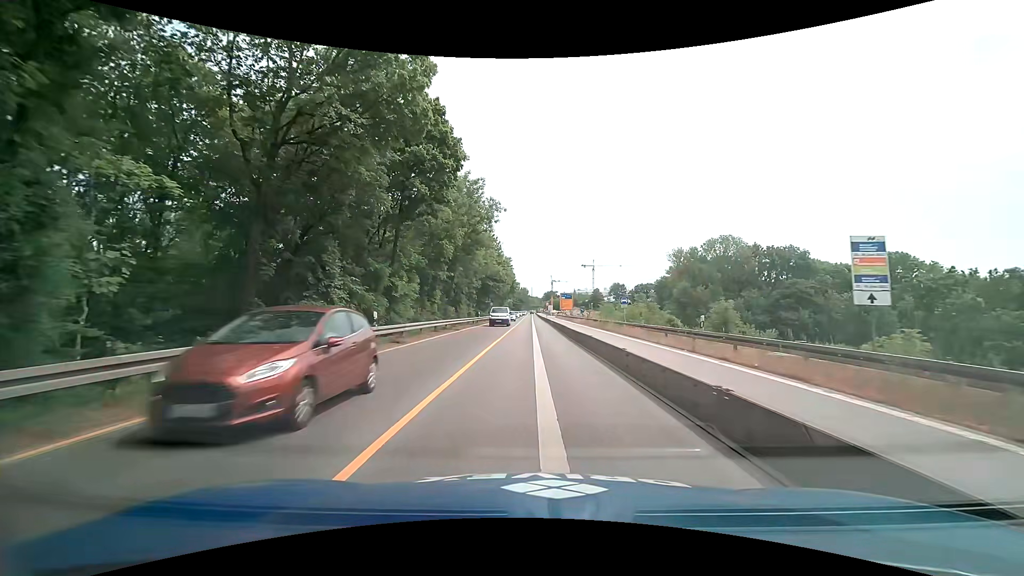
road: trunk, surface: asphalt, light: Day
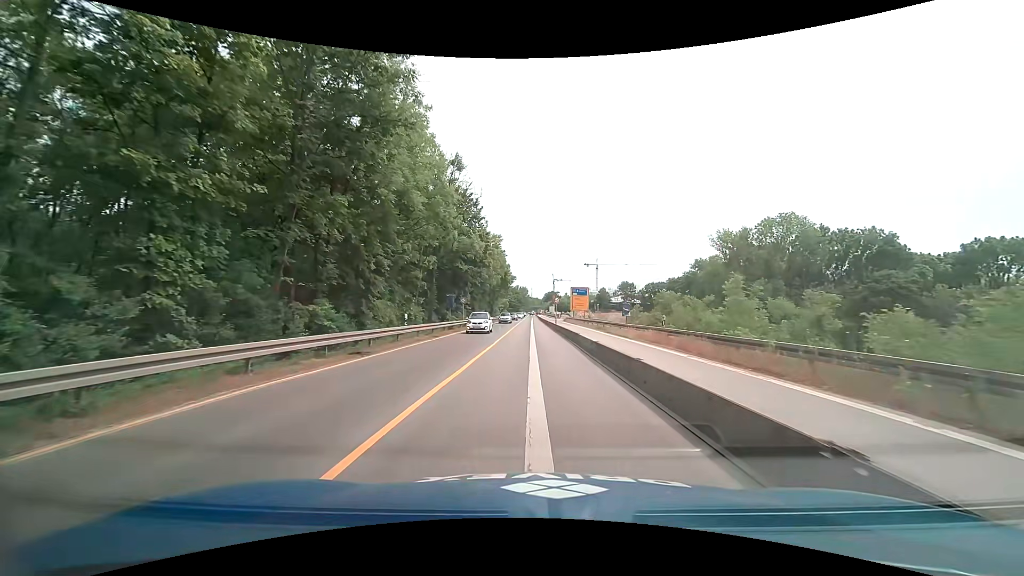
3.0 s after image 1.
(+0.4, +32.6) m; +1°
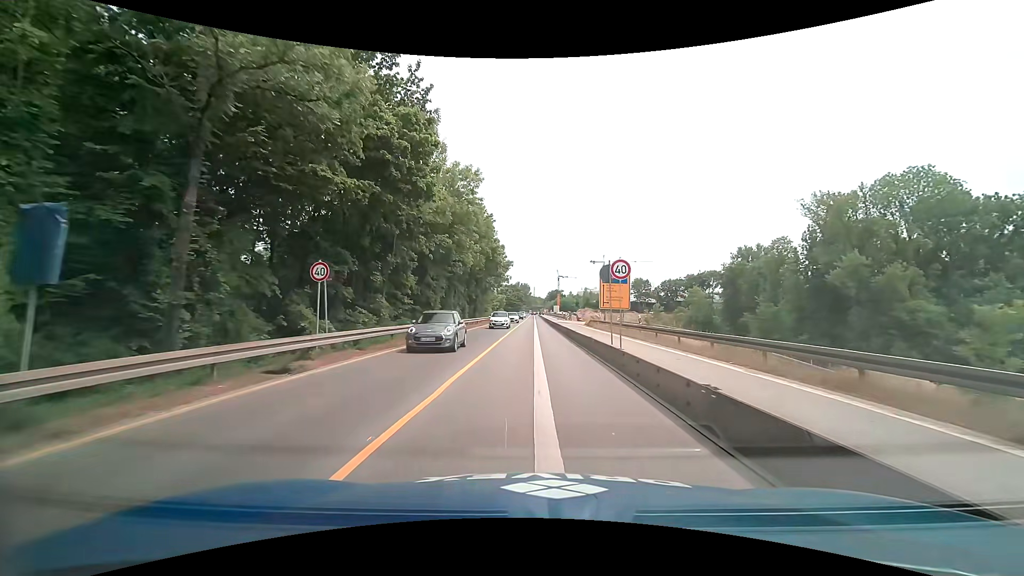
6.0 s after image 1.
(-0.5, +33.7) m; -1°
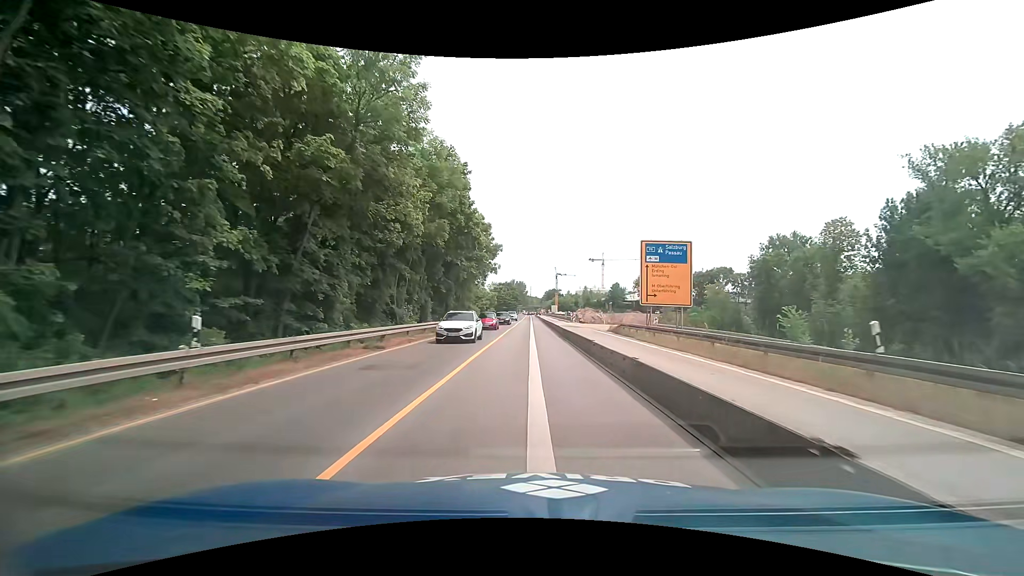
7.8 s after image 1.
(+0.2, +20.7) m; +1°
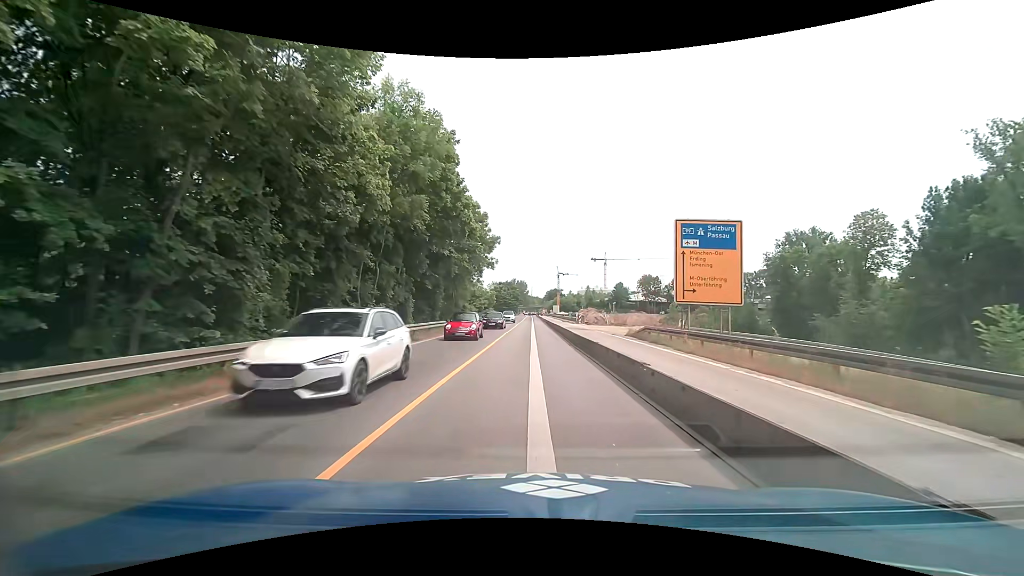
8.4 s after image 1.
(0.0, +7.0) m; 0°
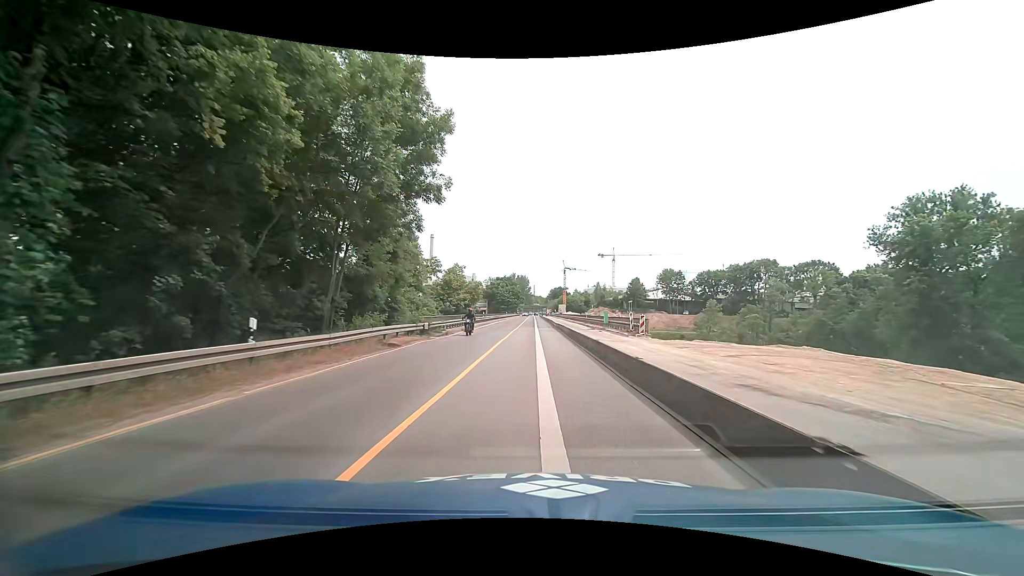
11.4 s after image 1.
(-0.2, +35.3) m; 0°
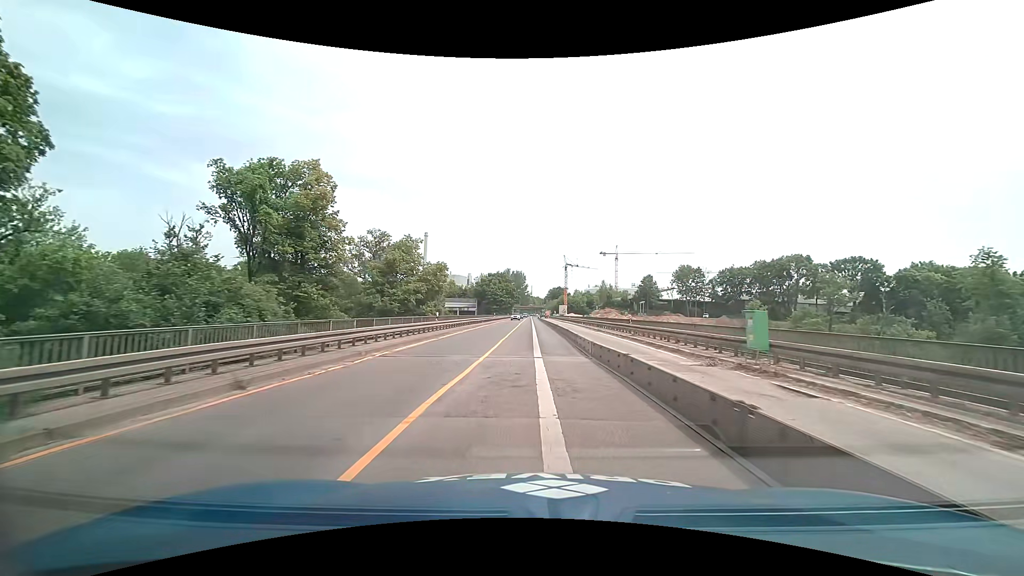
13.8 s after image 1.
(-0.1, +28.7) m; 0°
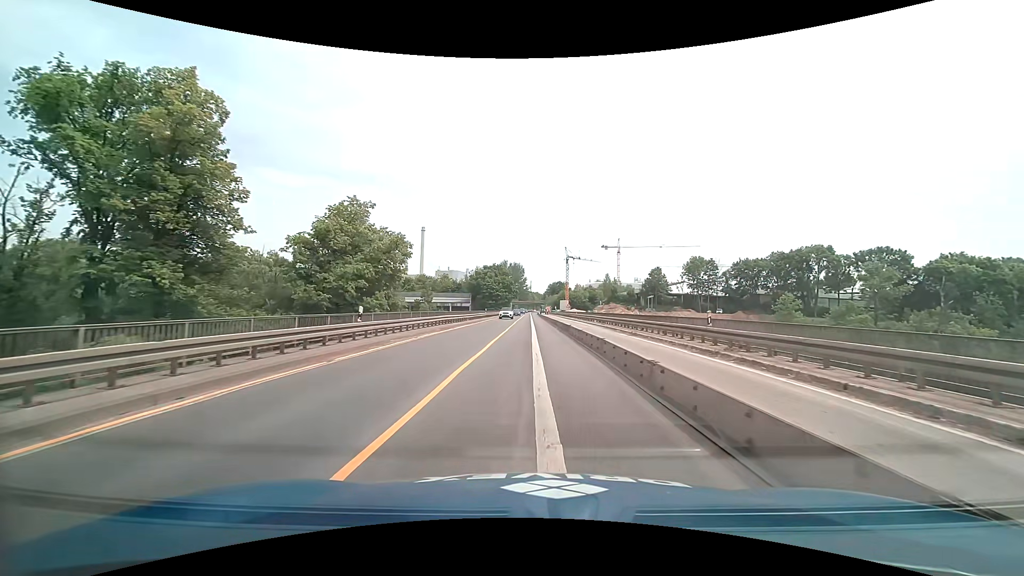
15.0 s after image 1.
(+0.1, +14.6) m; 0°
(0, +10) (0, +20) (0, +30) (0, +40) (0, +50) (0, +60) (0, +70) (0, +80) (0, +90) (0, +100) m
